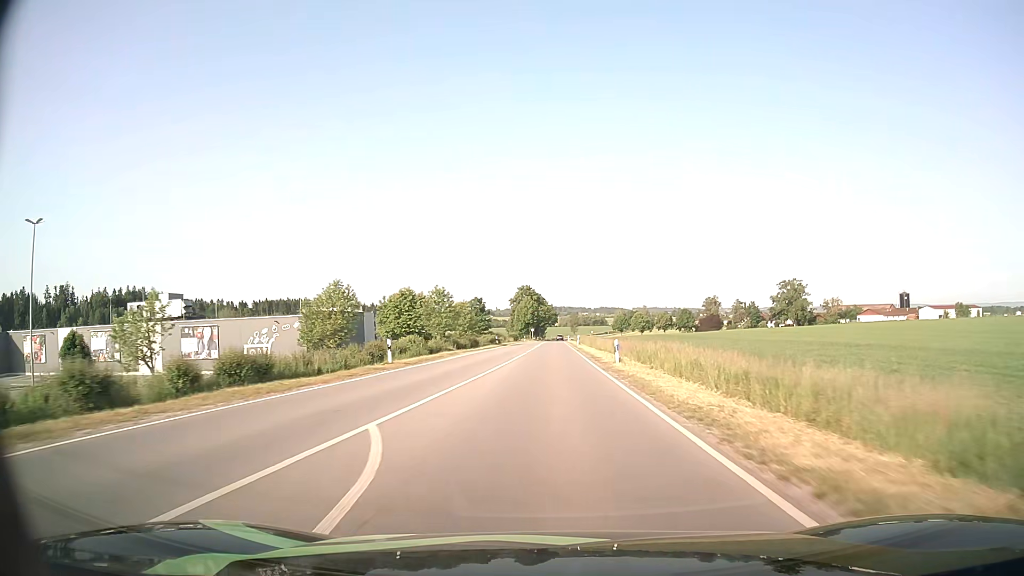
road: secondary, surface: asphalt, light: Day
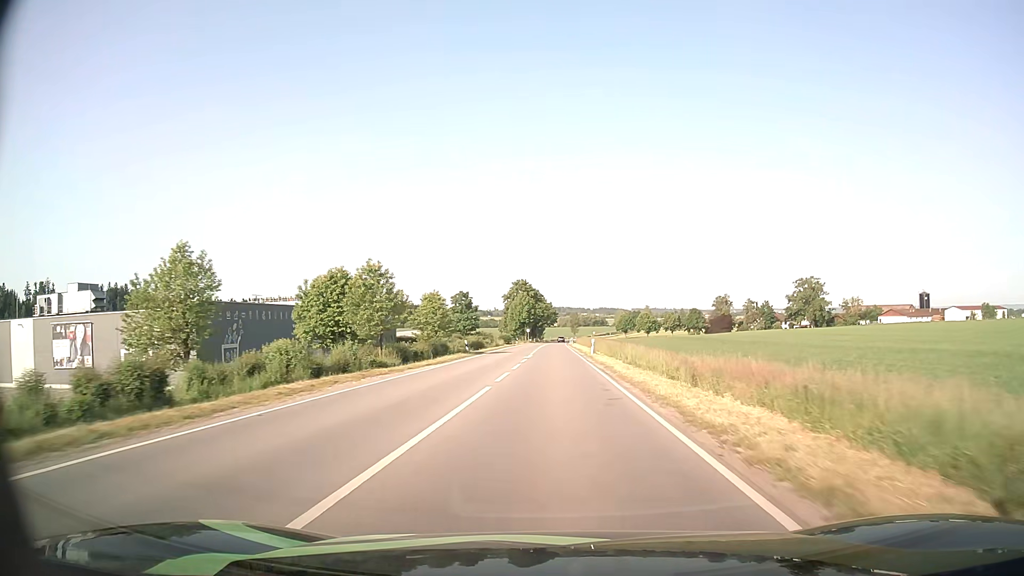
(0.0, +23.5) m; 0°
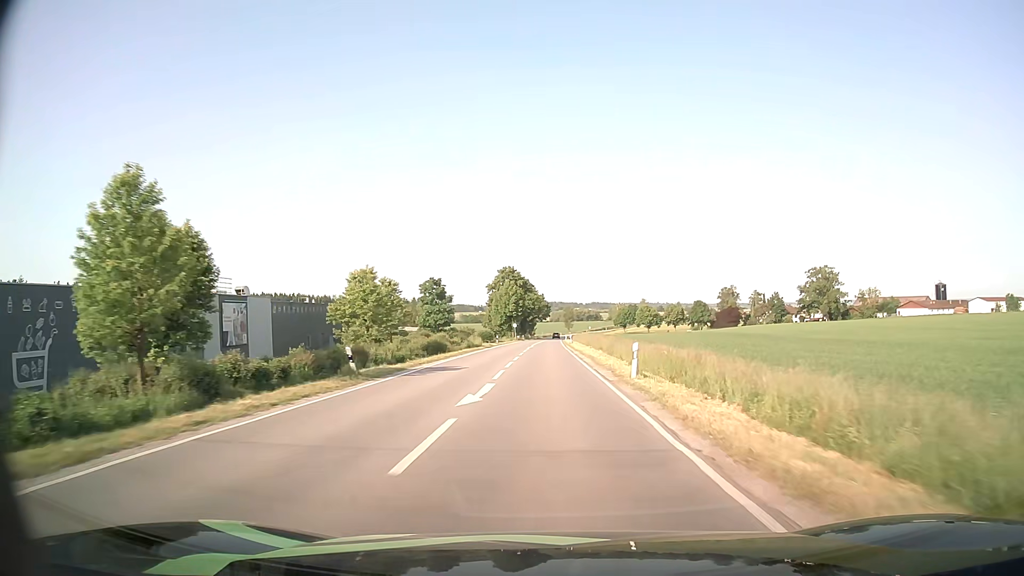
(+0.1, +23.9) m; +1°
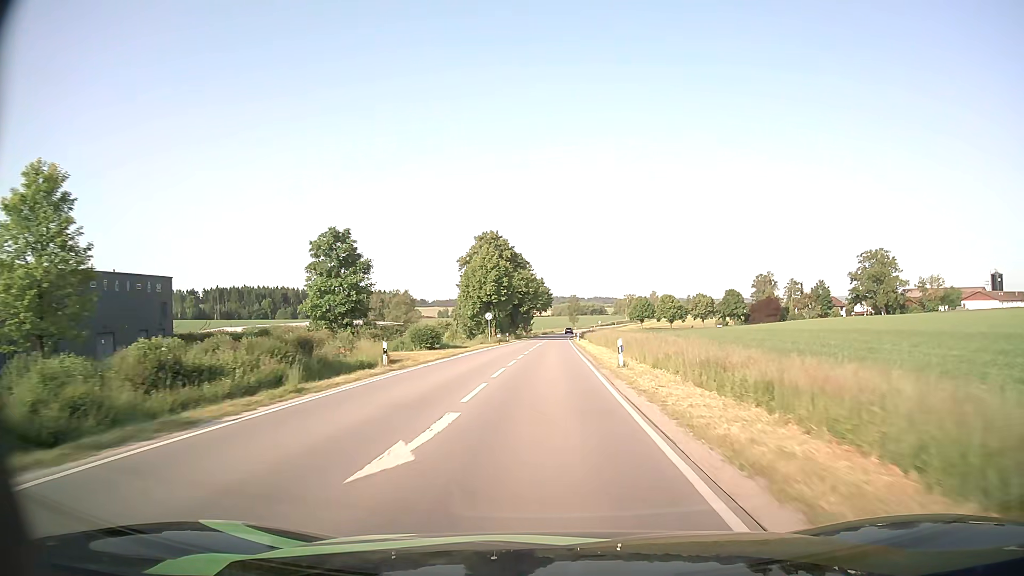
(0.0, +48.2) m; 0°
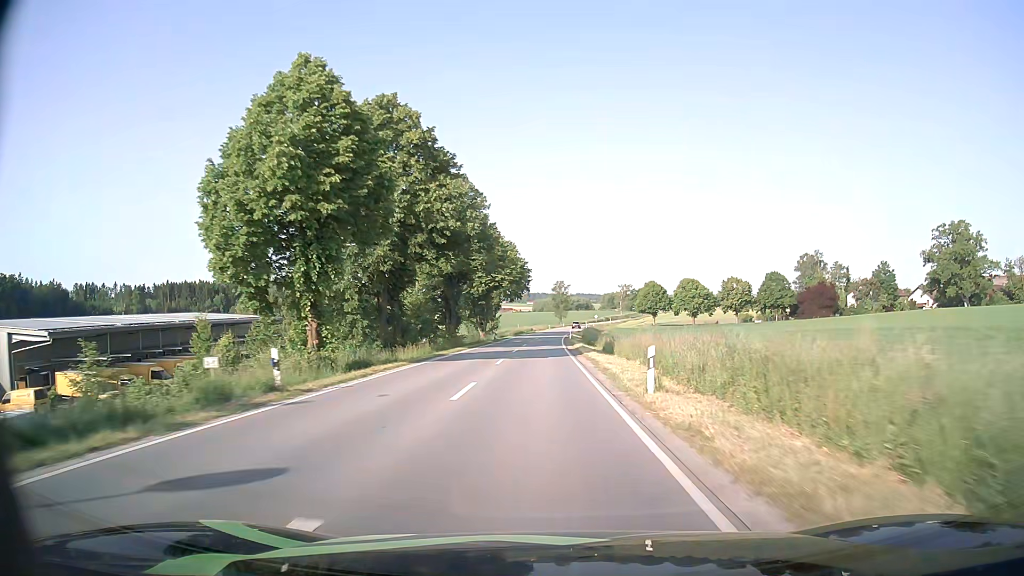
(+0.7, +60.2) m; +1°
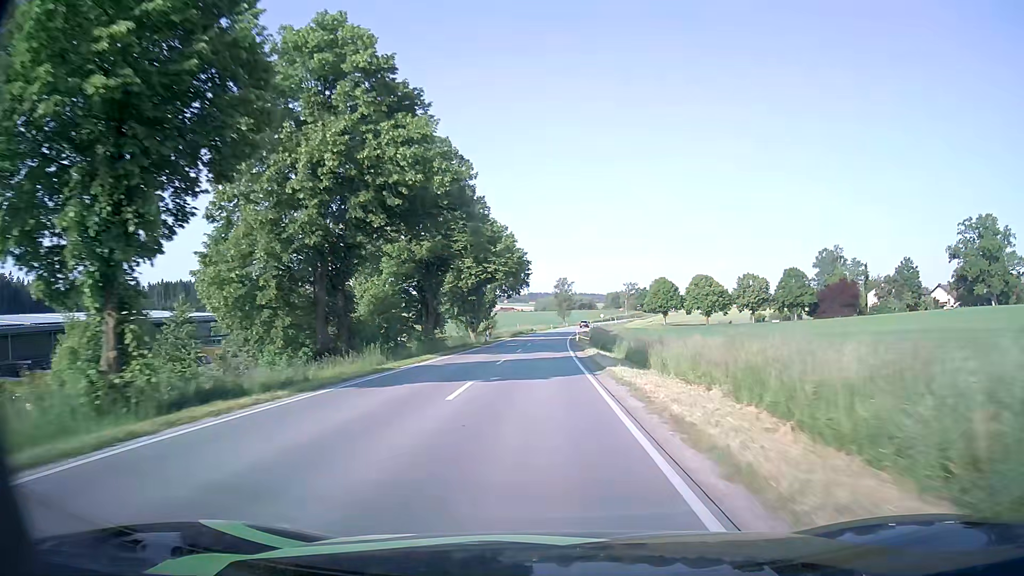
(0.0, +12.1) m; 0°
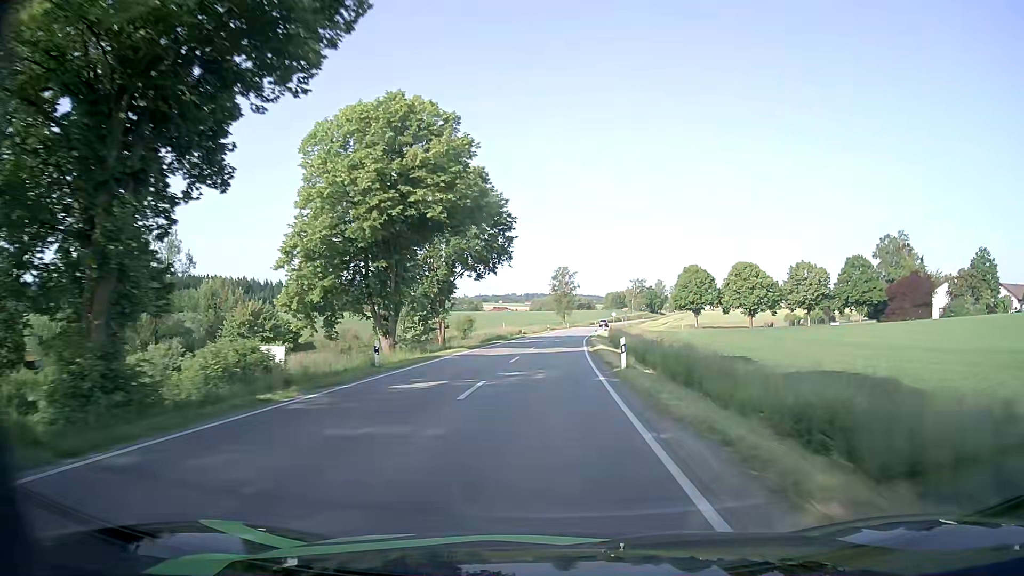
(-0.2, +36.2) m; 0°
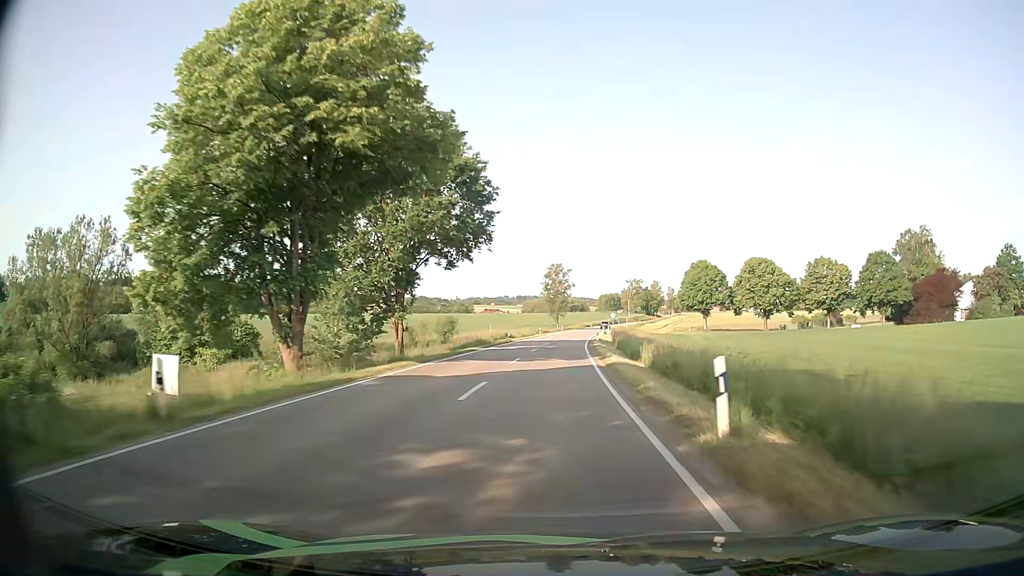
(0.0, +12.1) m; 0°
(0, +10) (0, +20) (+1, +30) (+1, +40) (+1, +50) (+2, +60) (+3, +70) (+4, +80) (+4, +90) (+6, +100) m
